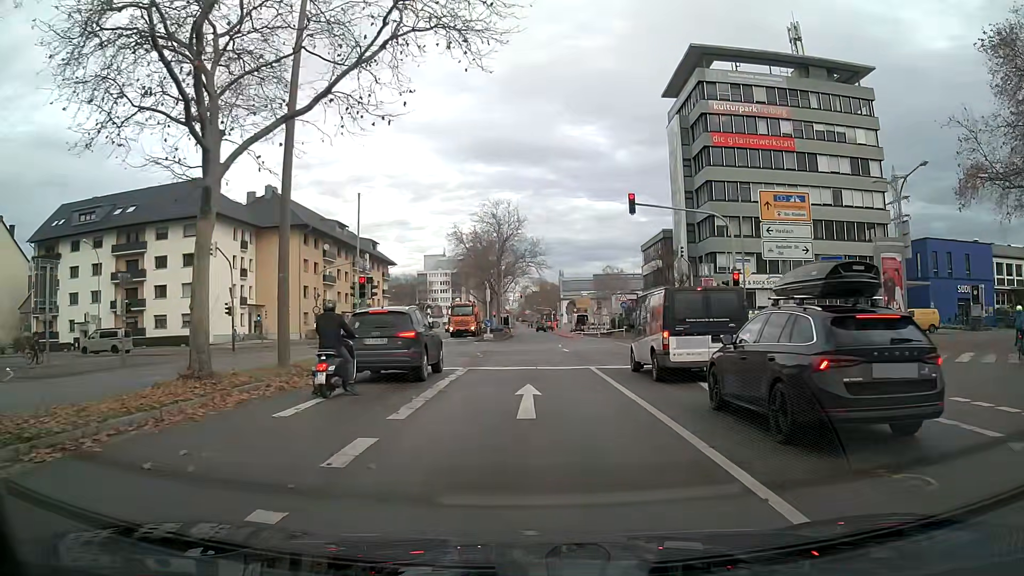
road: secondary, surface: asphalt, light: Day
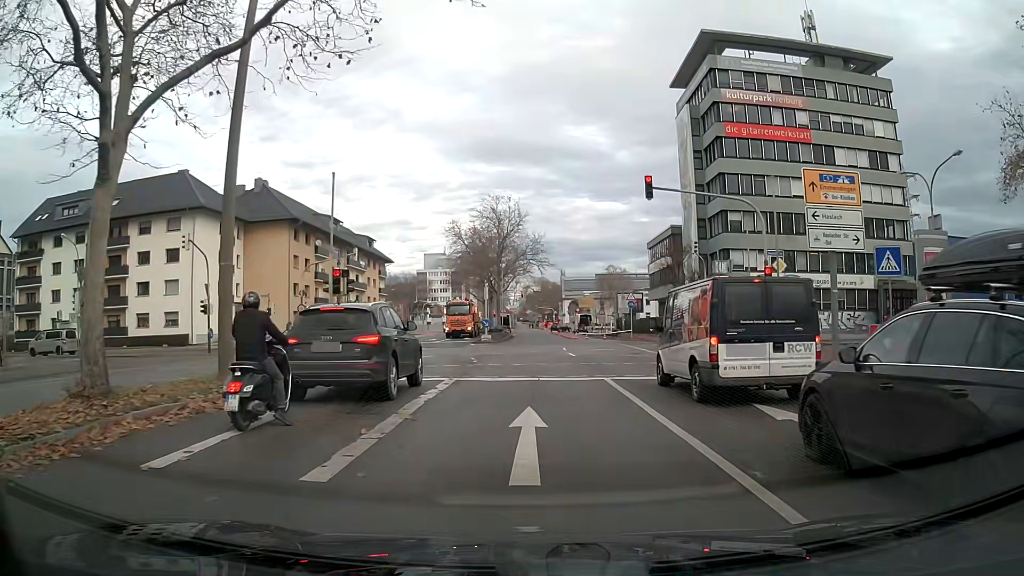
(0.0, +3.5) m; 0°
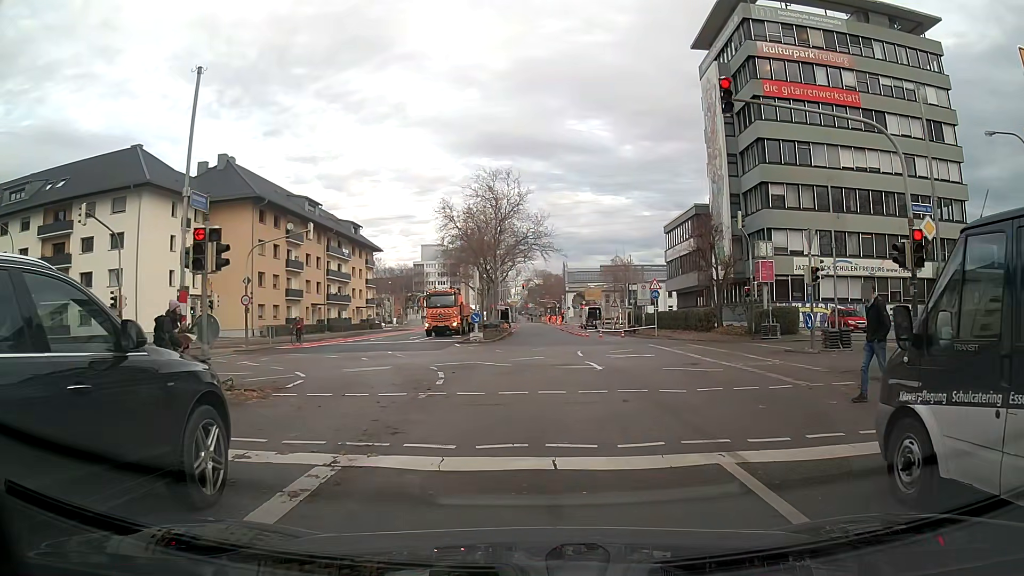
(0.0, +9.2) m; +1°
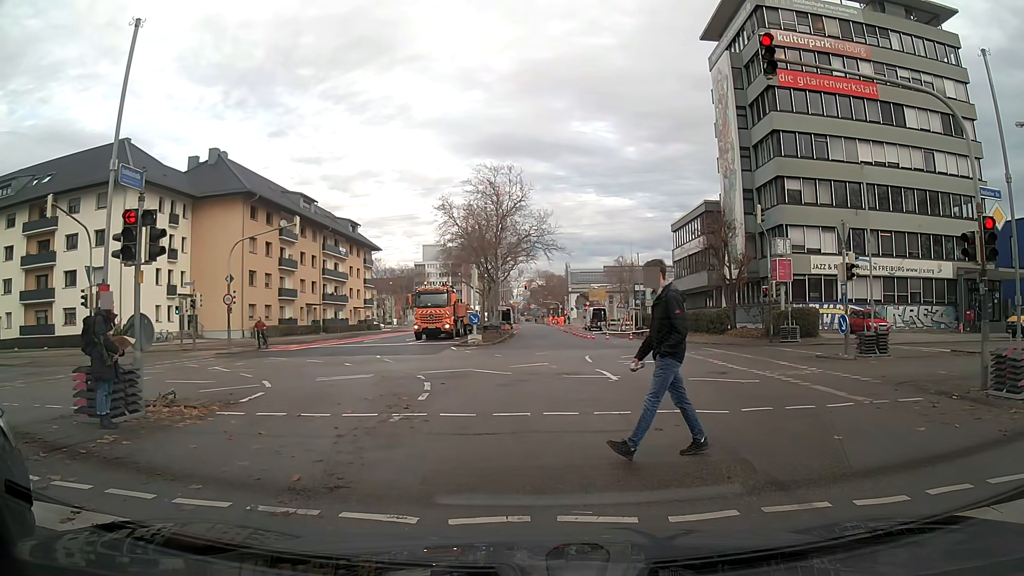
(0.0, +2.4) m; -1°
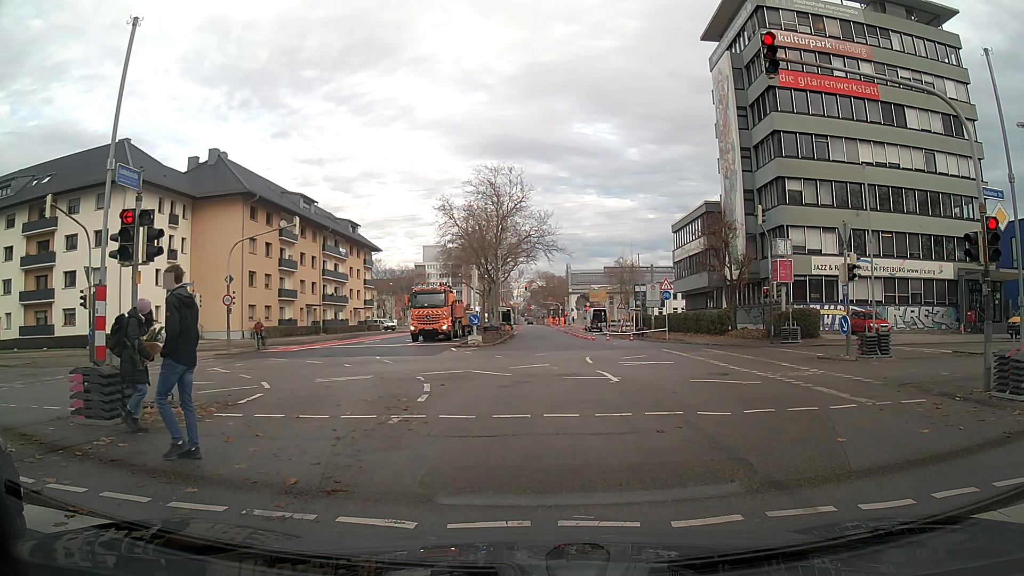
(0.0, +0.2) m; 0°
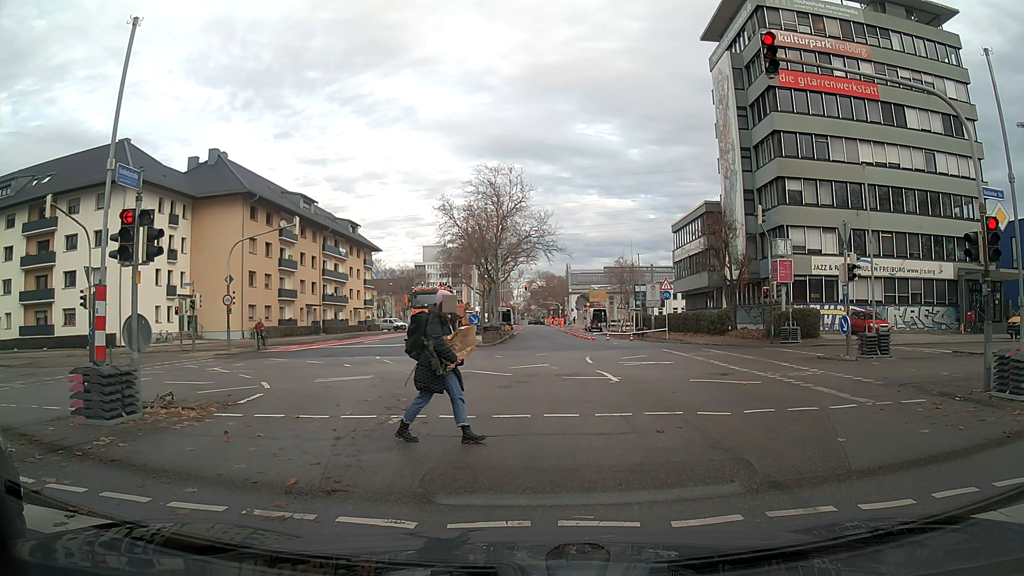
(0.0, 0.0) m; 0°
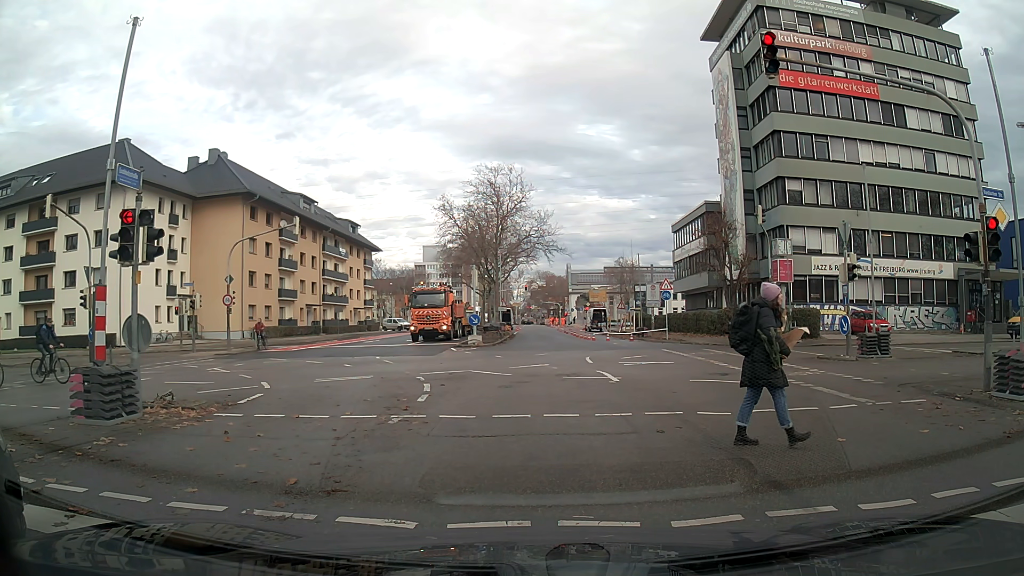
(0.0, 0.0) m; 0°
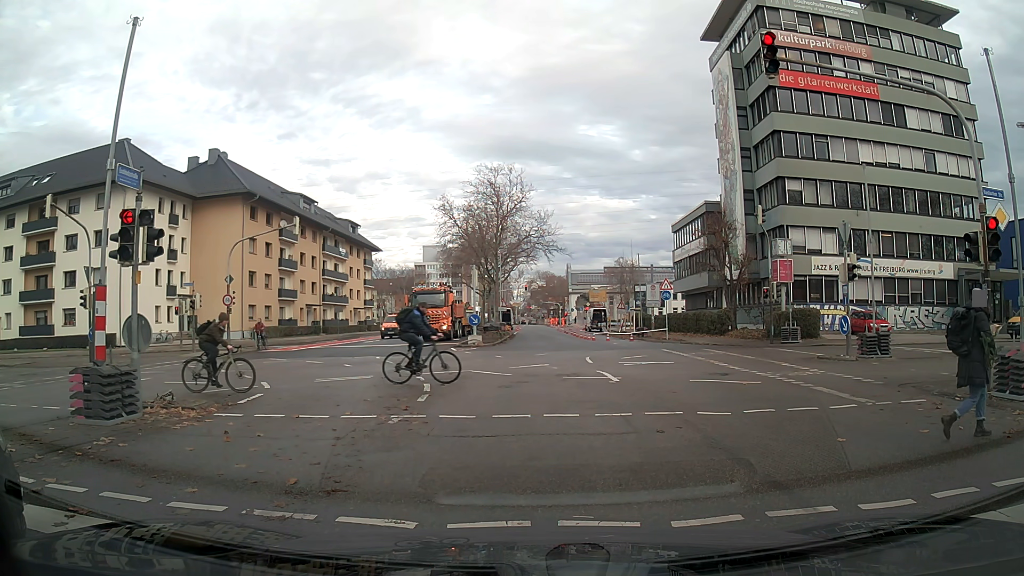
(0.0, 0.0) m; 0°
